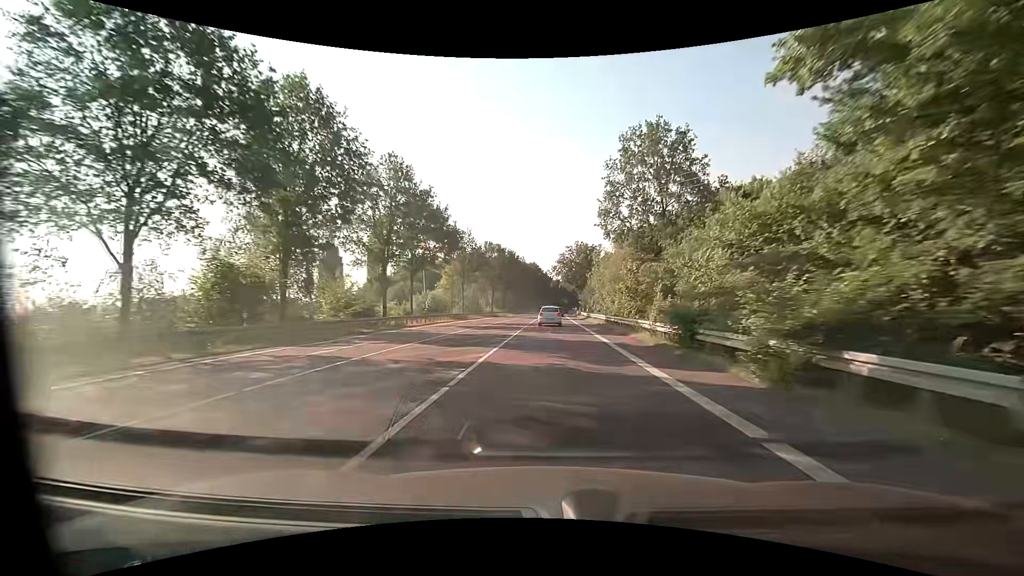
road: primary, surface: asphalt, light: Day
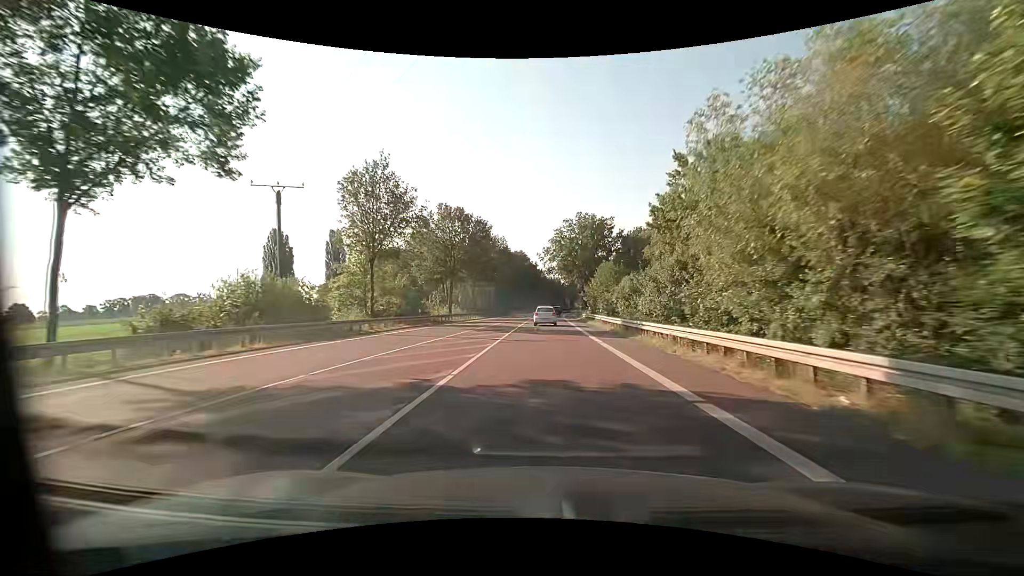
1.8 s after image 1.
(+0.4, +34.0) m; +1°
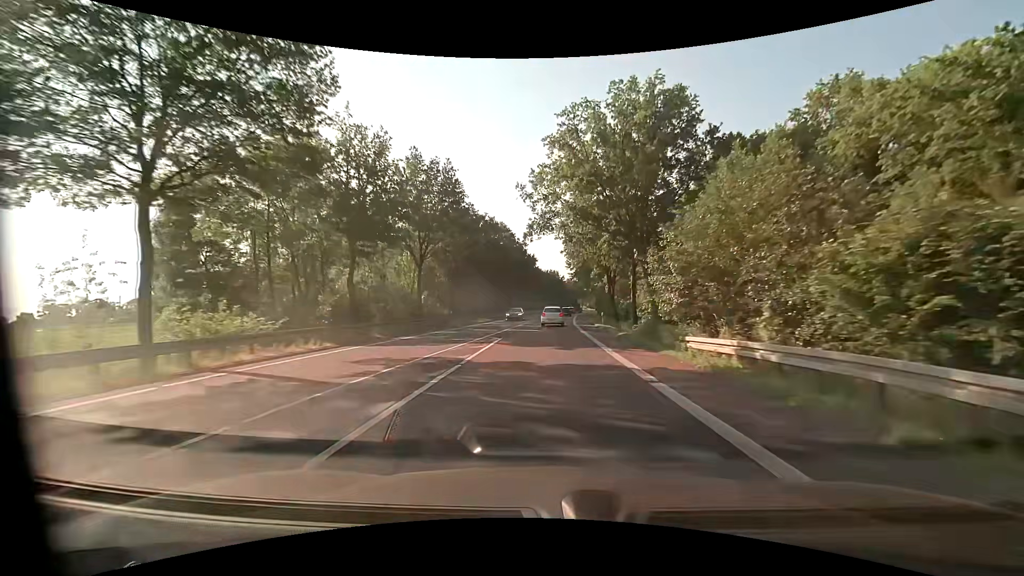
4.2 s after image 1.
(+0.3, +46.1) m; +1°
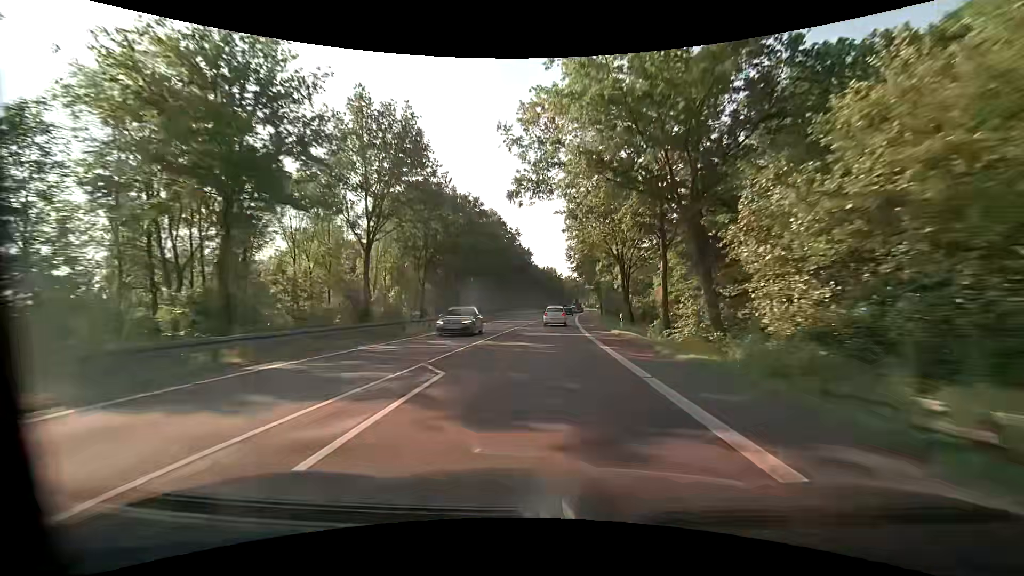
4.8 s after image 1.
(0.0, +11.6) m; 0°
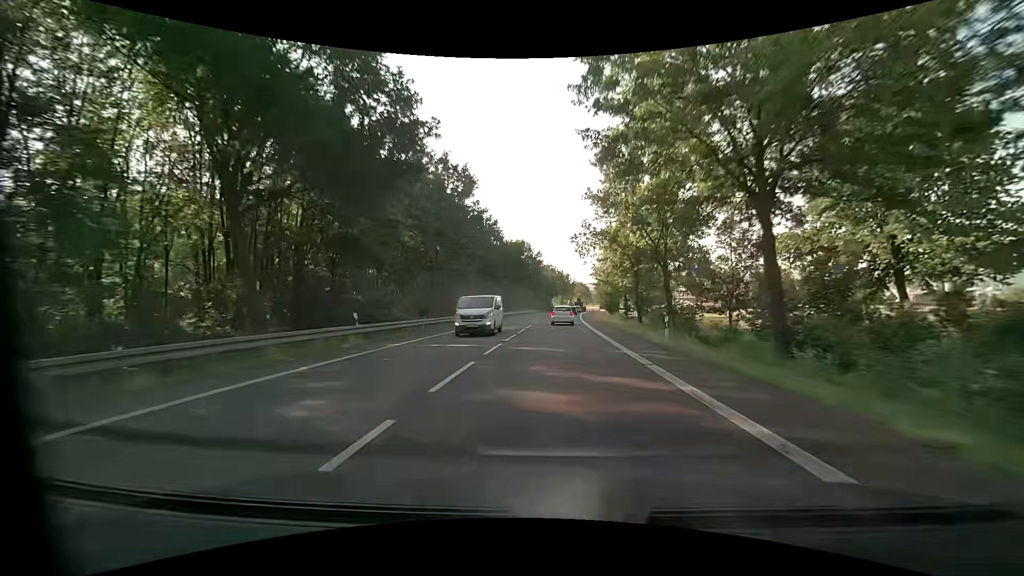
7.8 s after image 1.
(+1.1, +58.1) m; +3°
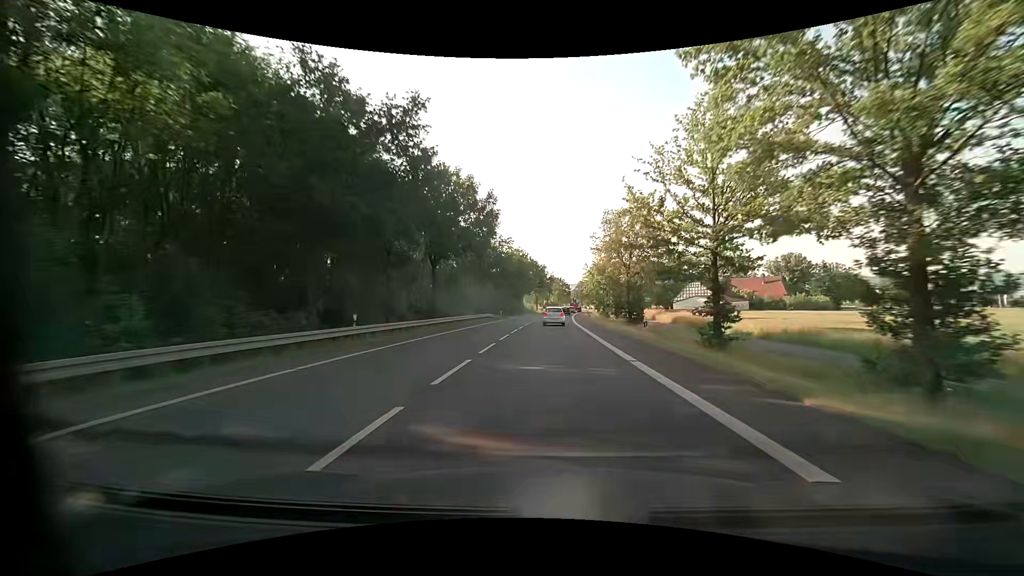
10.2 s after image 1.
(+1.3, +47.2) m; +3°
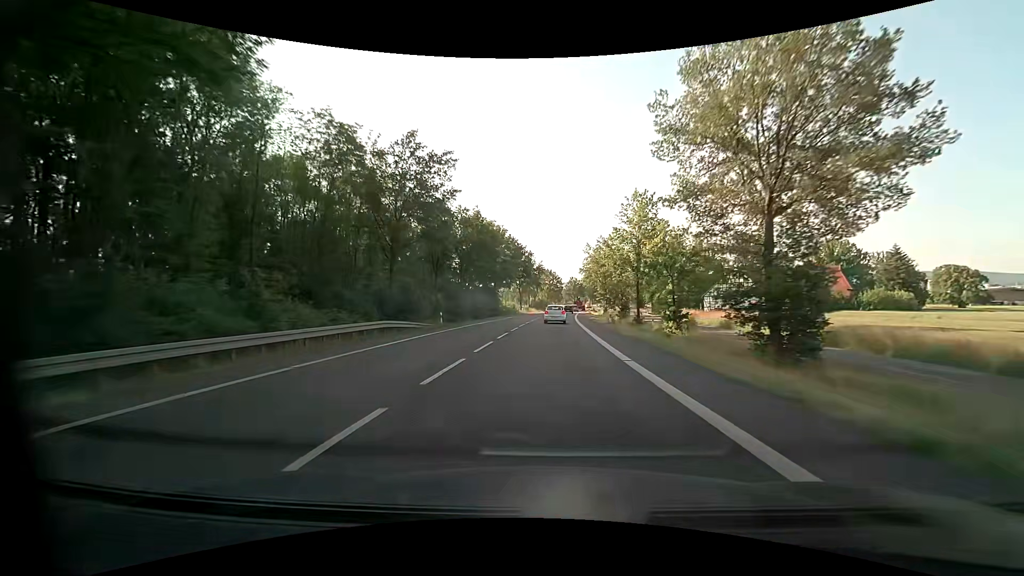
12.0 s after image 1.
(+0.7, +36.2) m; +2°
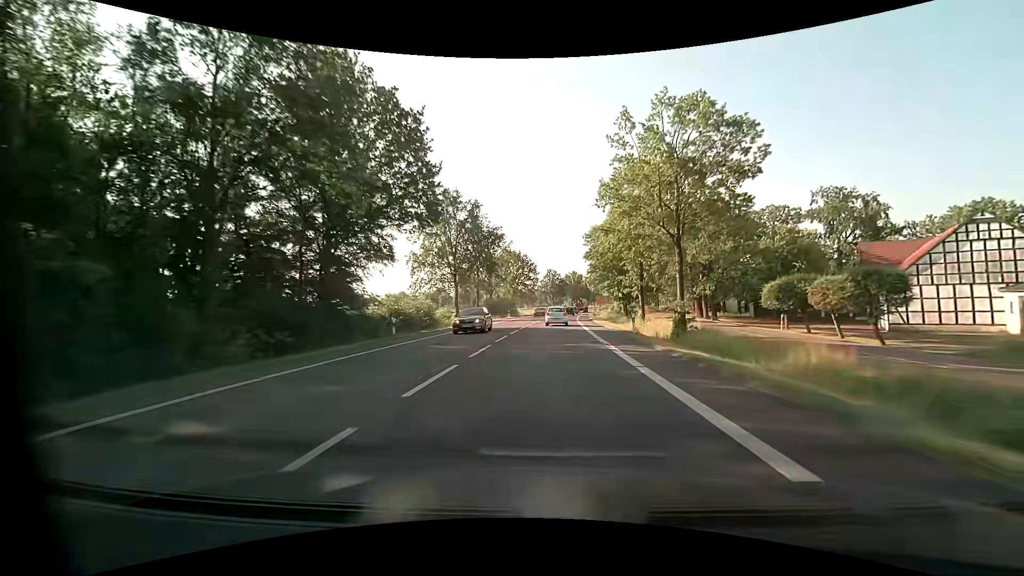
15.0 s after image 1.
(+1.5, +60.9) m; +3°
(0, +10) (0, +20) (0, +30) (+1, +40) (+1, +50) (+1, +60) (+2, +70) (+3, +80) (+4, +90) (+4, +100) m
